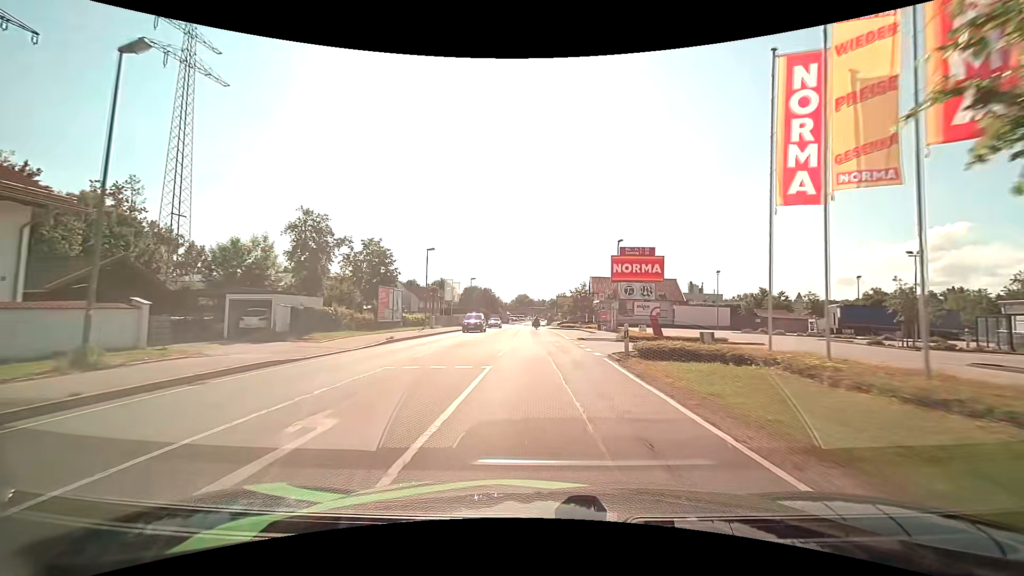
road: primary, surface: asphalt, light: Day
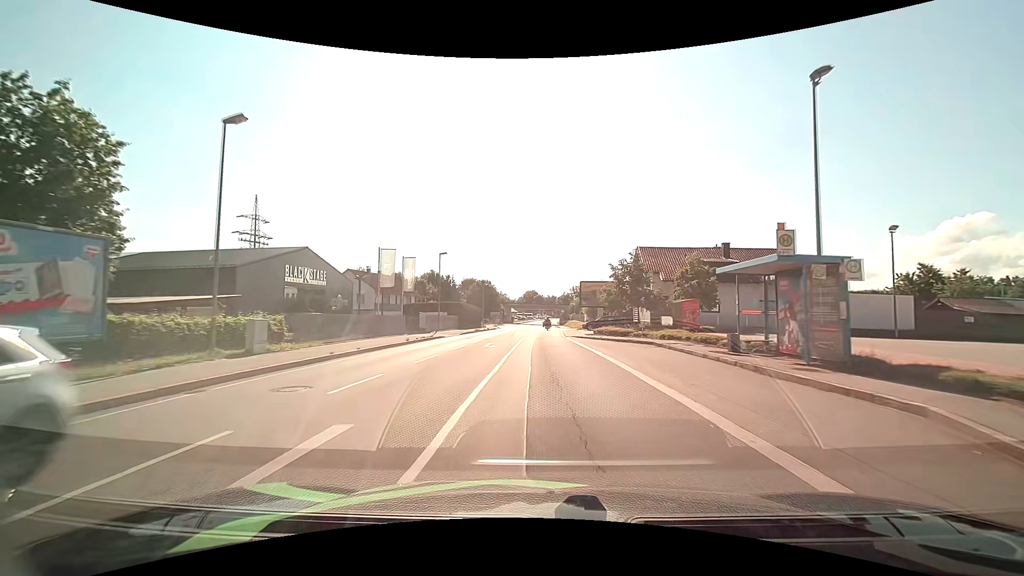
(-0.4, +32.9) m; -1°
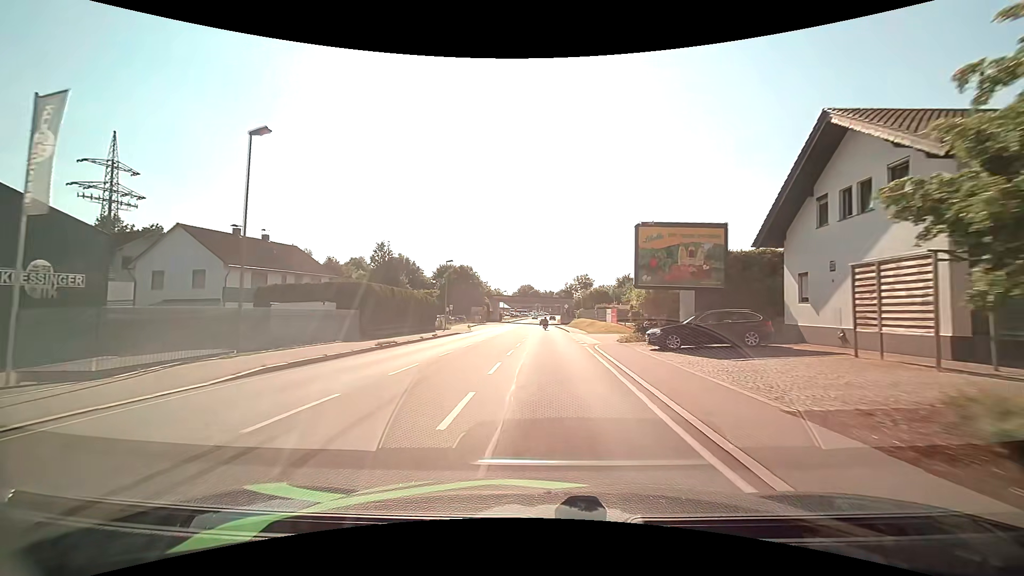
(+0.2, +33.4) m; +1°
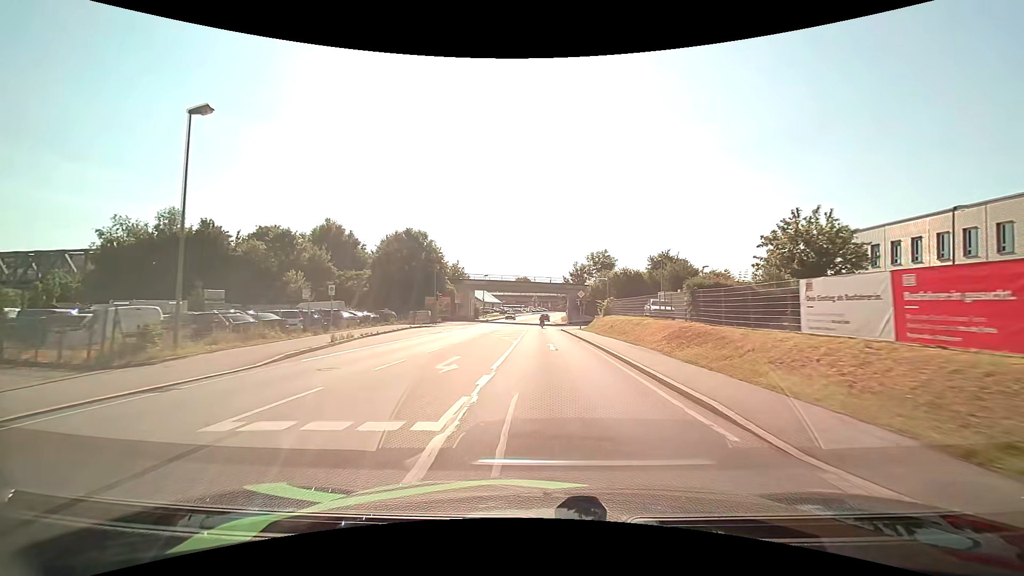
(+0.4, +42.1) m; 0°
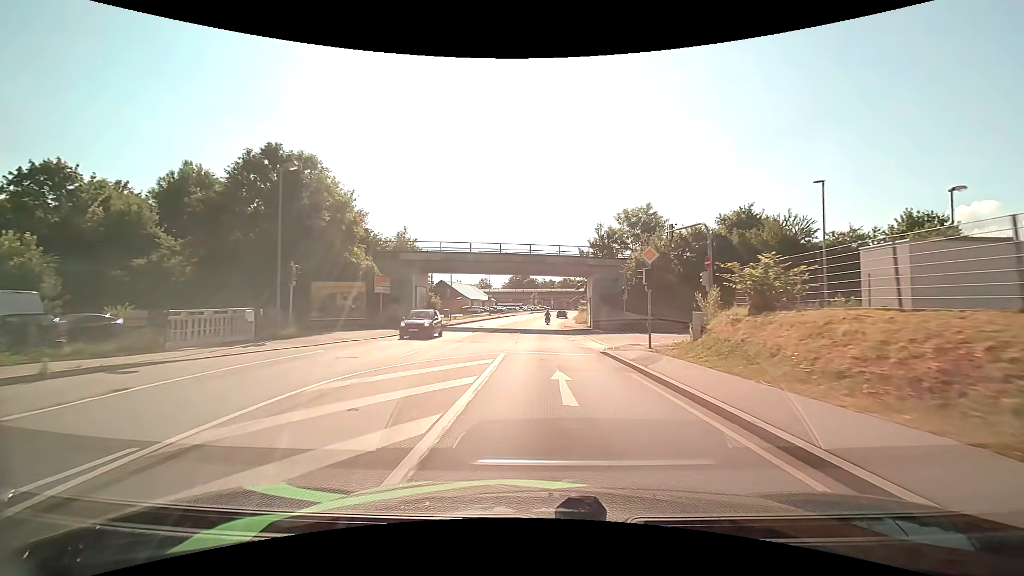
(0.0, +34.5) m; 0°
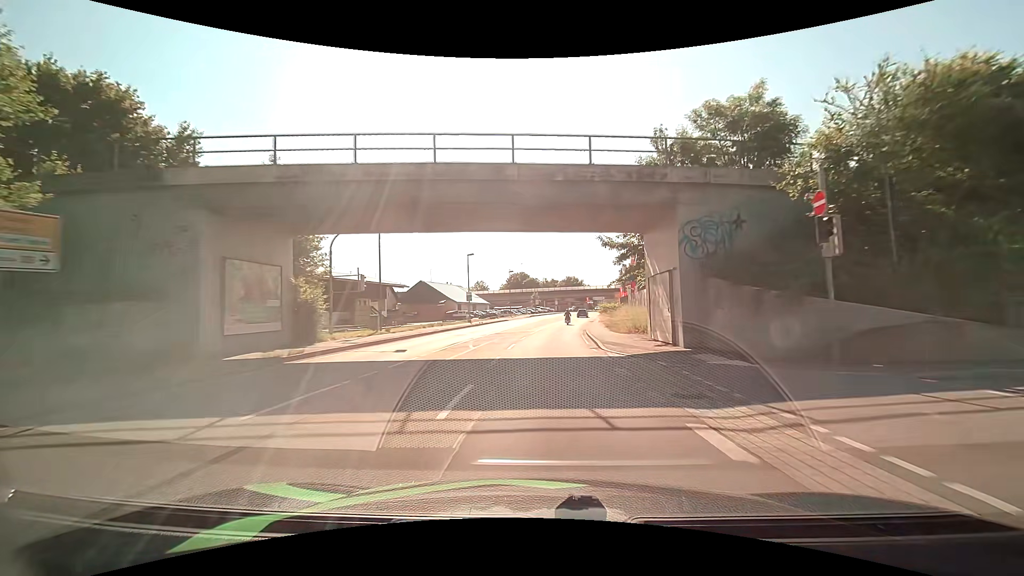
(-0.1, +26.6) m; 0°
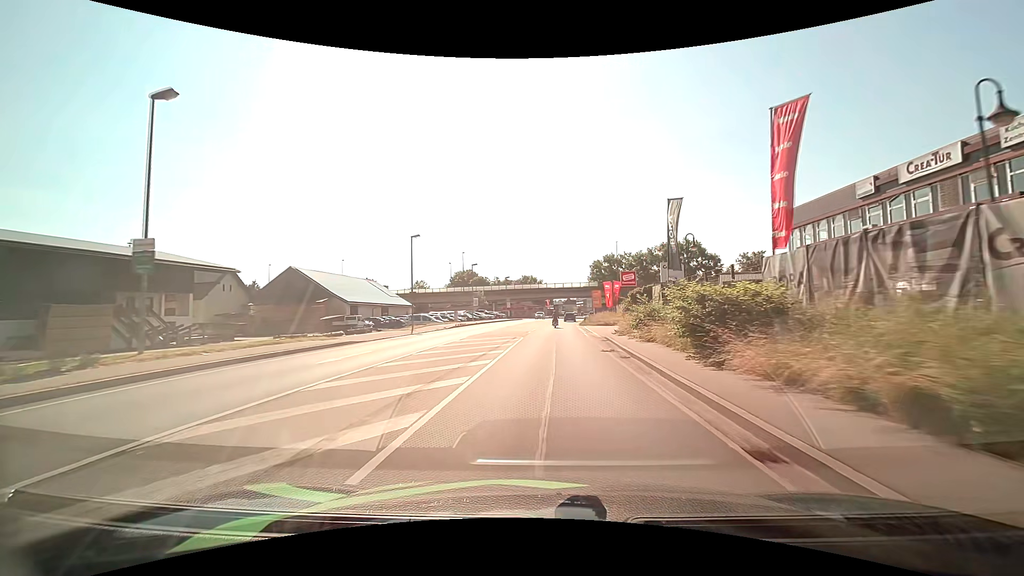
(+1.3, +44.1) m; +5°
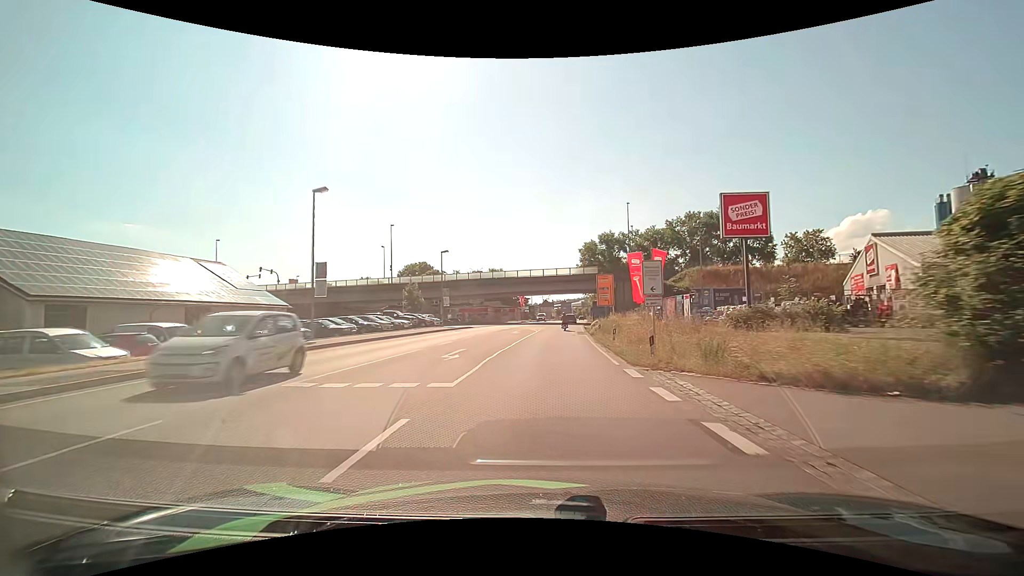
(+1.3, +43.0) m; +3°
(0, +10) (0, +20) (0, +30) (+1, +40) (+1, +50) (+2, +60) (+3, +70) (+4, +80) (+4, +90) (+5, +100) m
